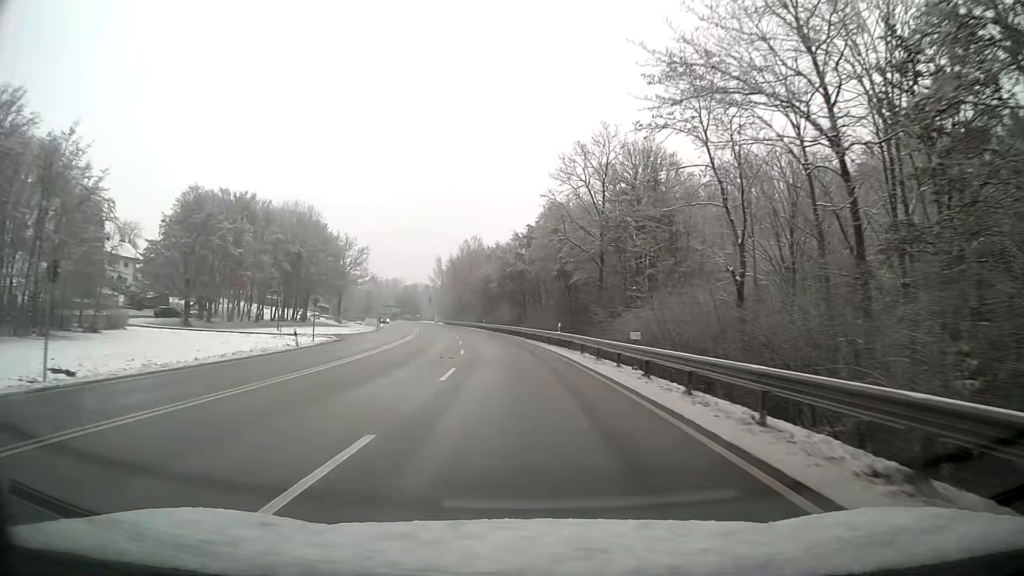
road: primary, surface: asphalt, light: Day
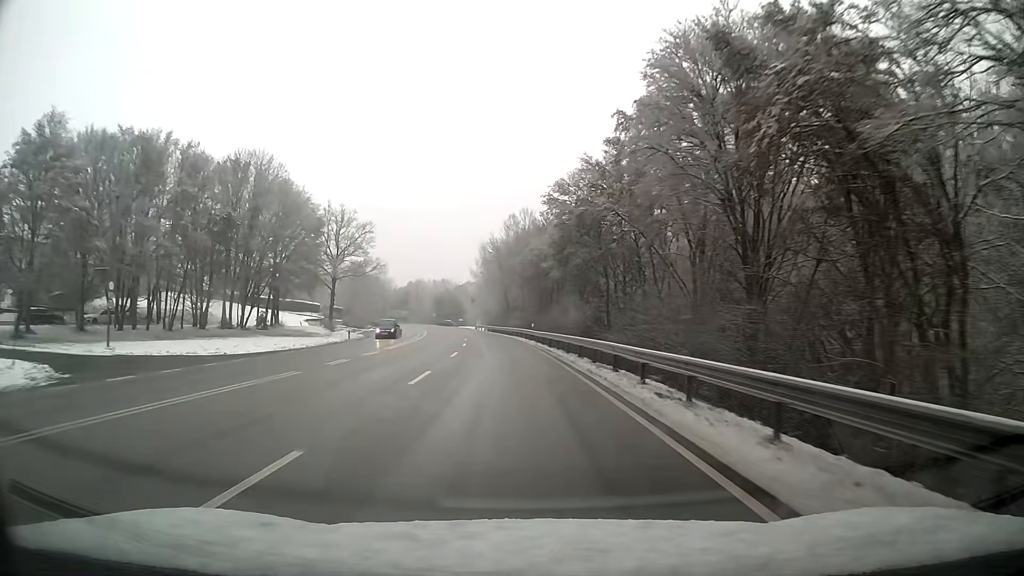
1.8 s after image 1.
(-1.6, +37.3) m; -5°
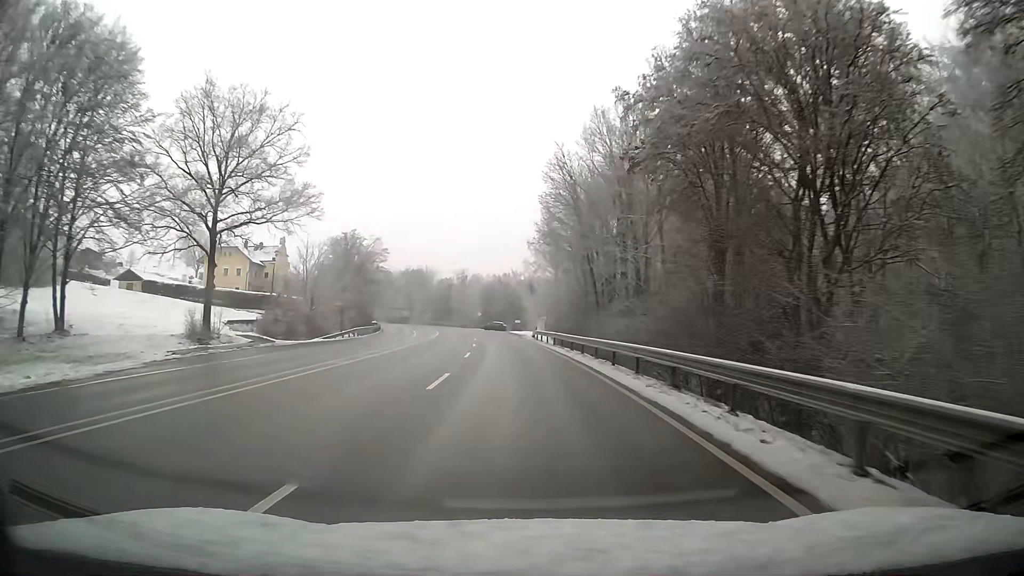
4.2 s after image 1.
(-2.7, +49.8) m; -6°
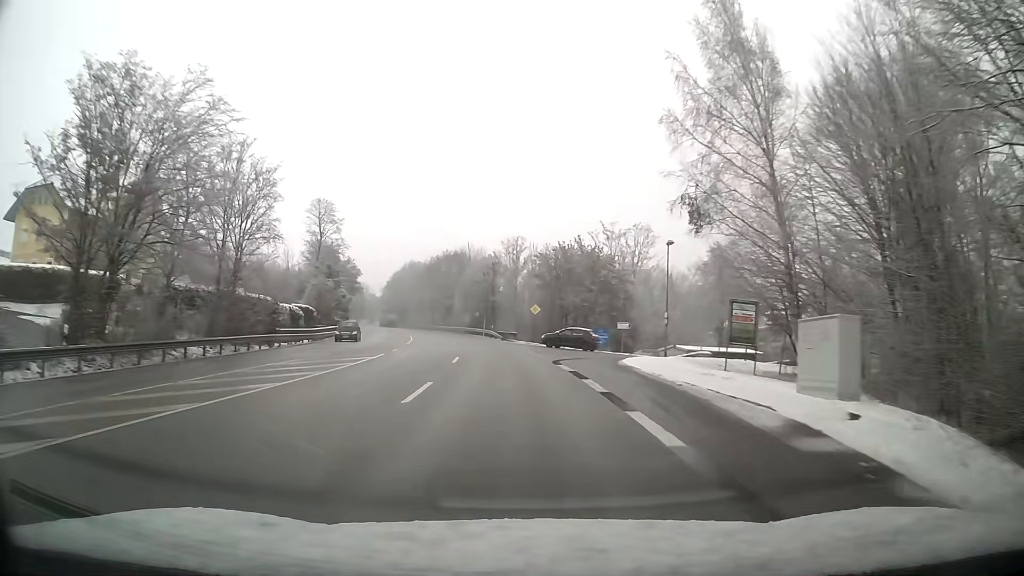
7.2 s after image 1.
(-3.7, +62.2) m; -7°
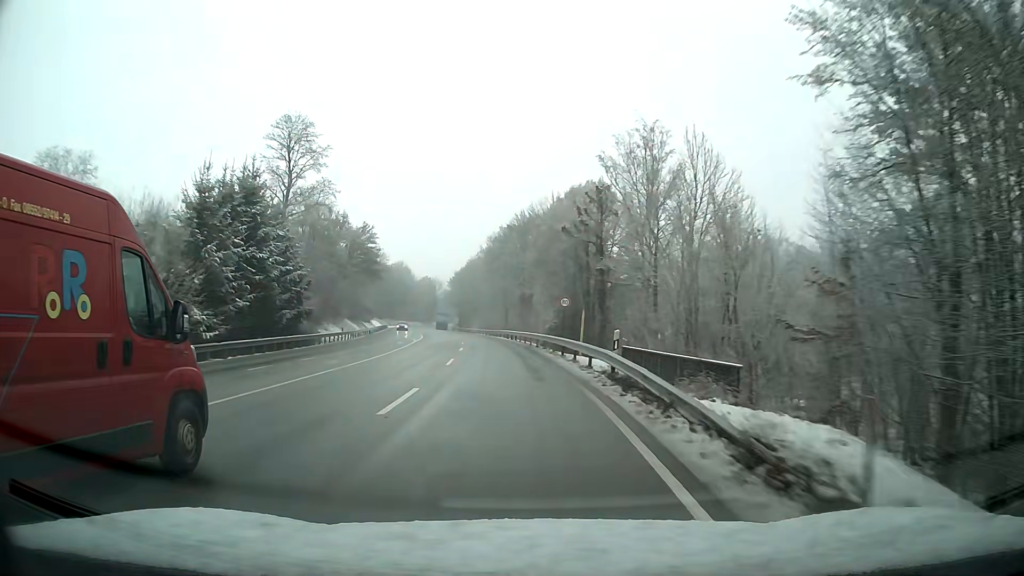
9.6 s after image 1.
(-3.5, +49.8) m; -8°
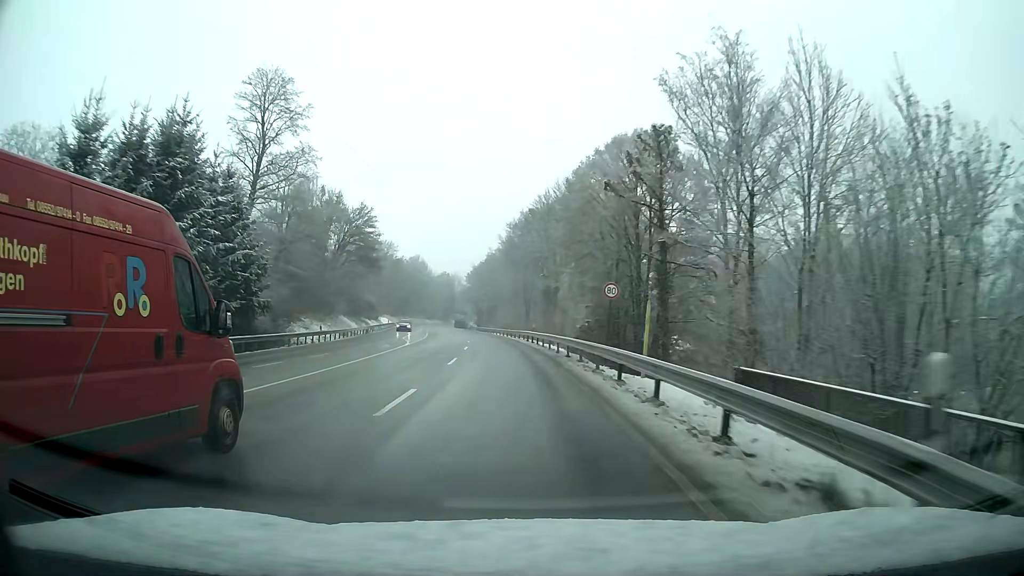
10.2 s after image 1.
(-0.2, +12.5) m; -2°
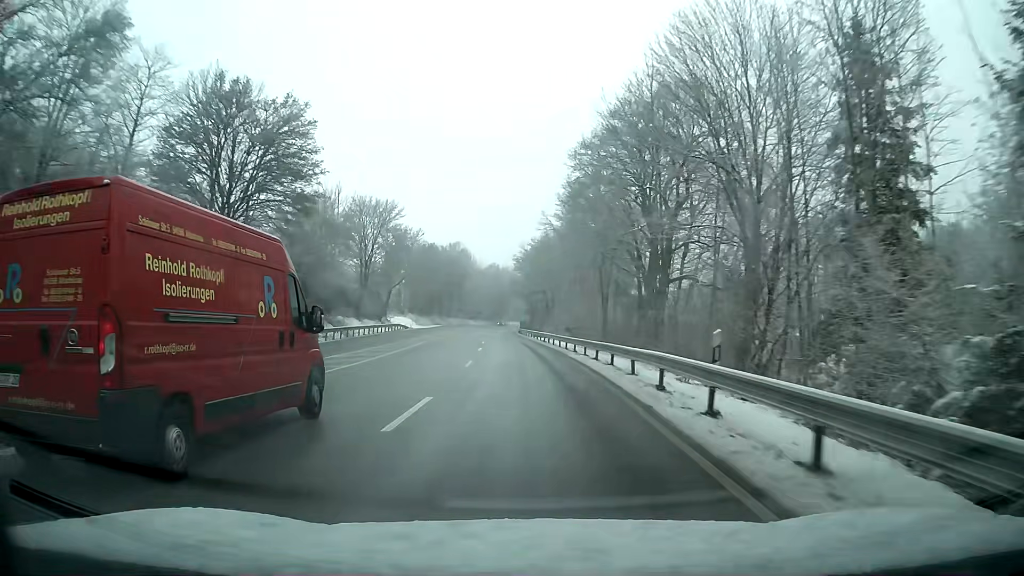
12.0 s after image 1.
(-1.7, +37.7) m; -5°
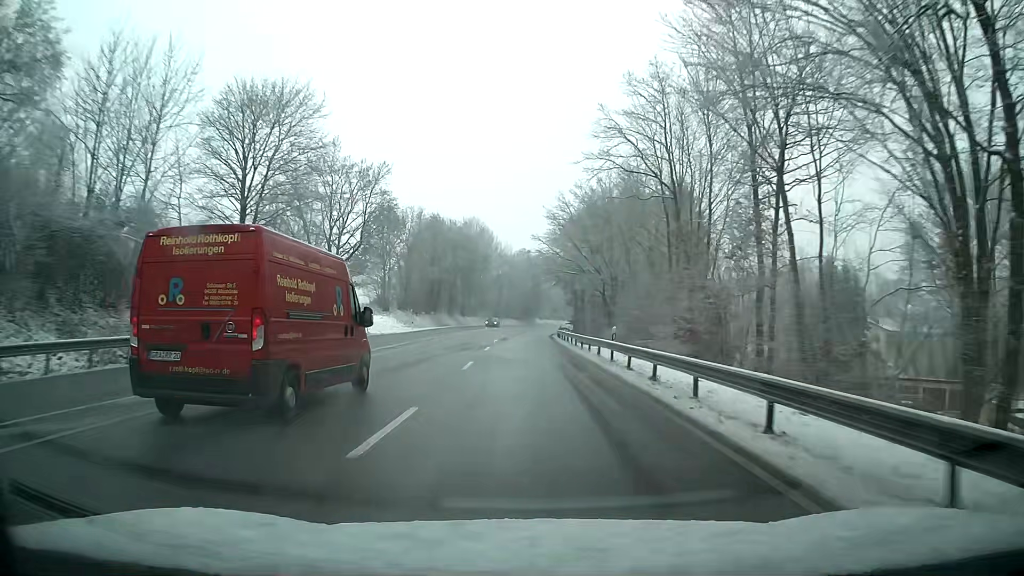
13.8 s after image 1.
(-0.9, +37.9) m; -3°
